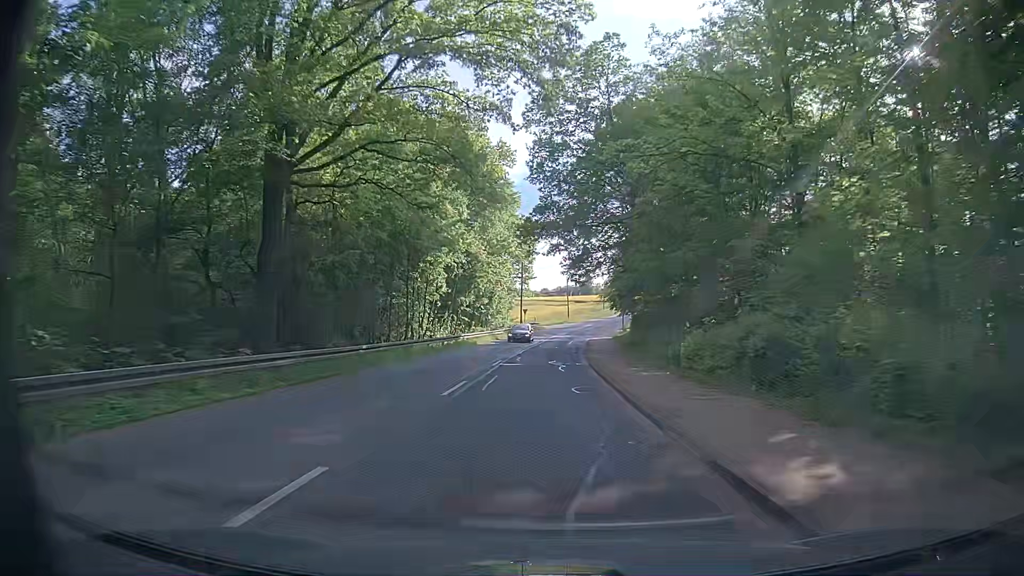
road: tertiary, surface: asphalt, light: Day
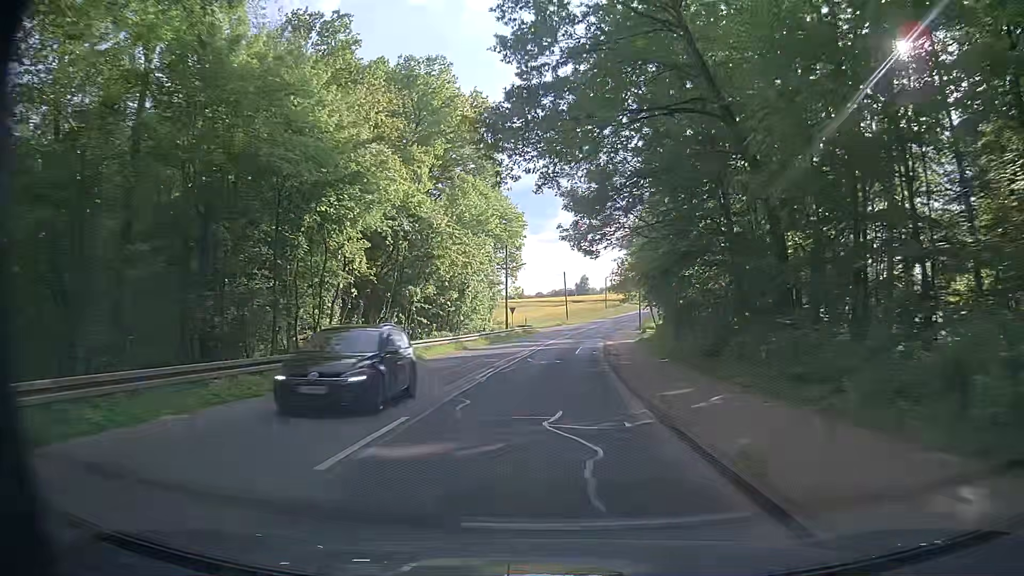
(0.0, +20.0) m; +1°
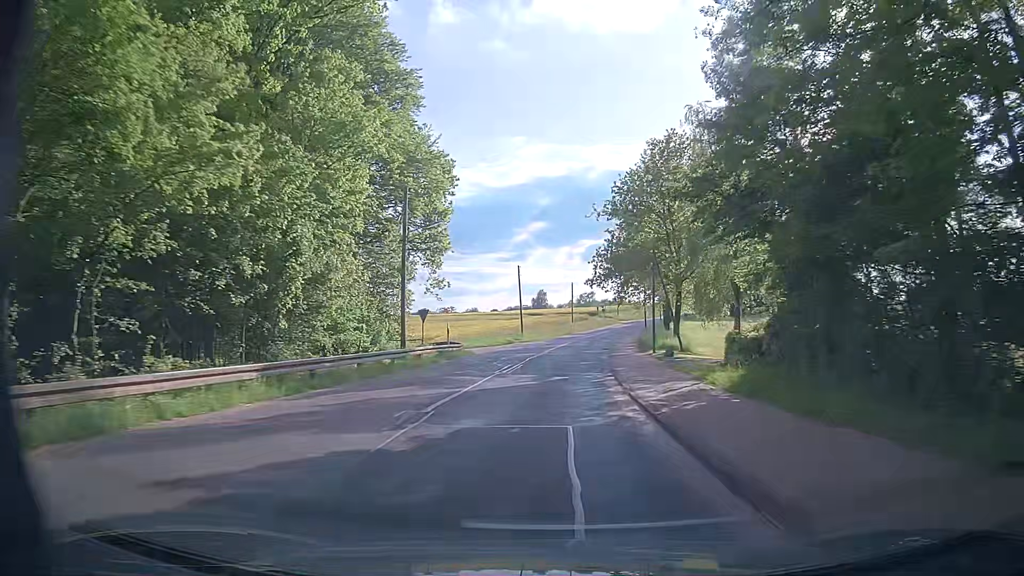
(+0.1, +30.3) m; +2°
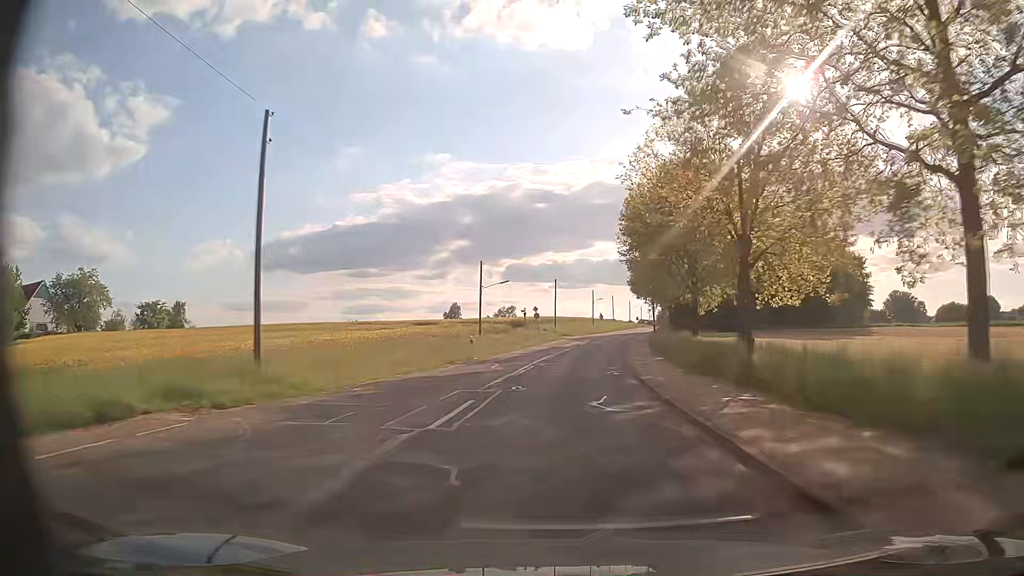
(+3.3, +50.8) m; +8°
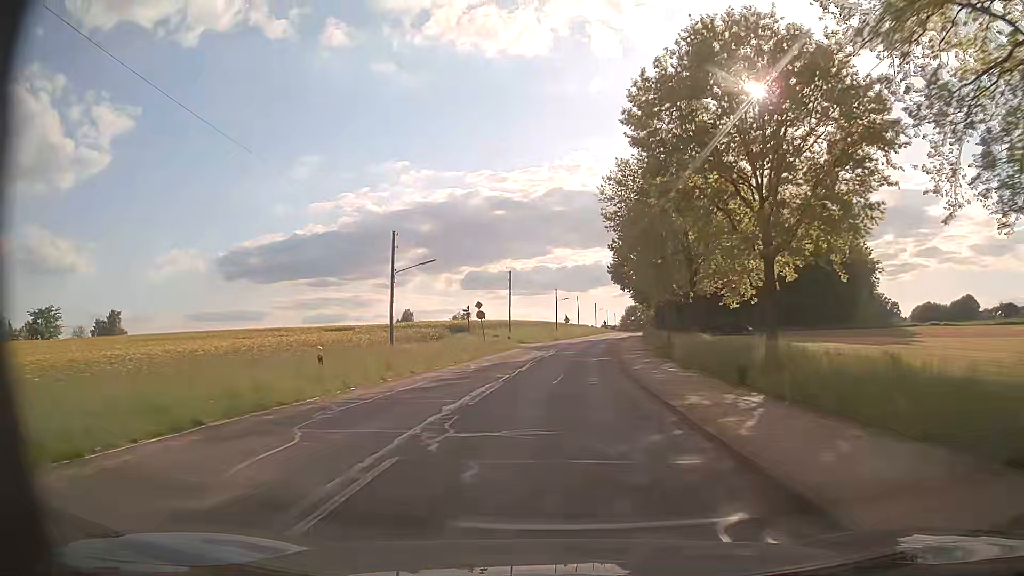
(+0.7, +20.3) m; +4°
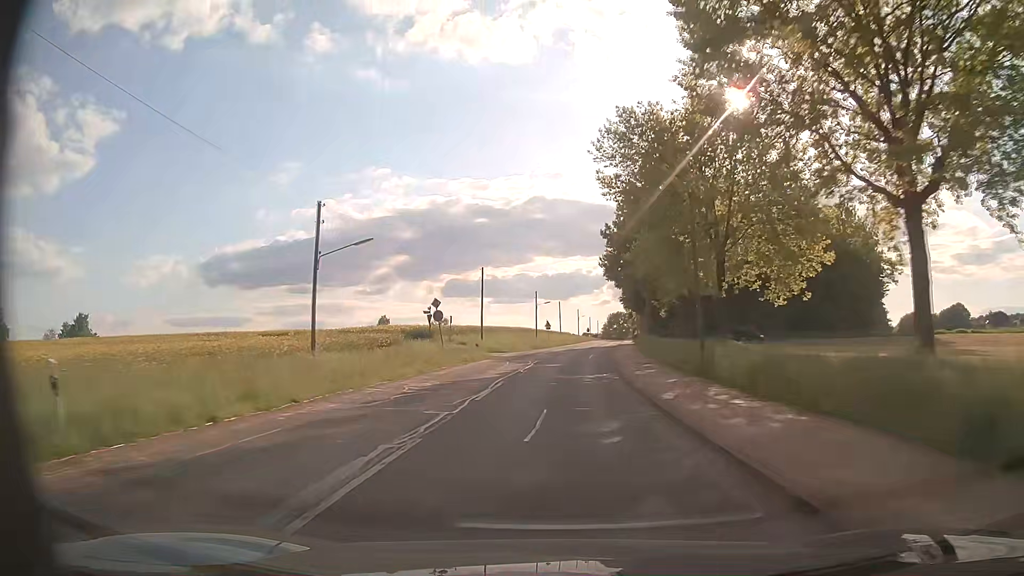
(+0.1, +10.2) m; +1°
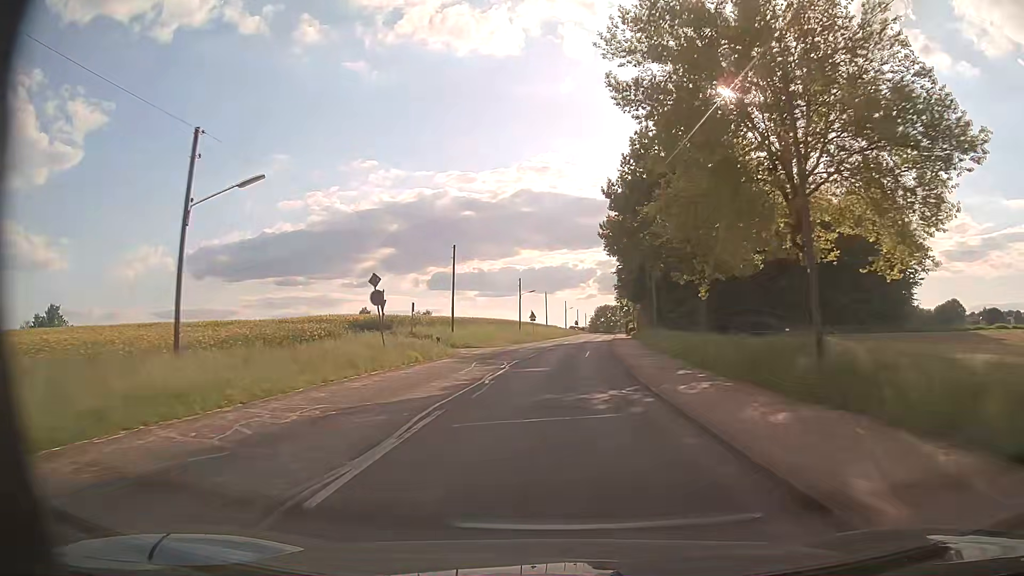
(+0.2, +10.3) m; +2°
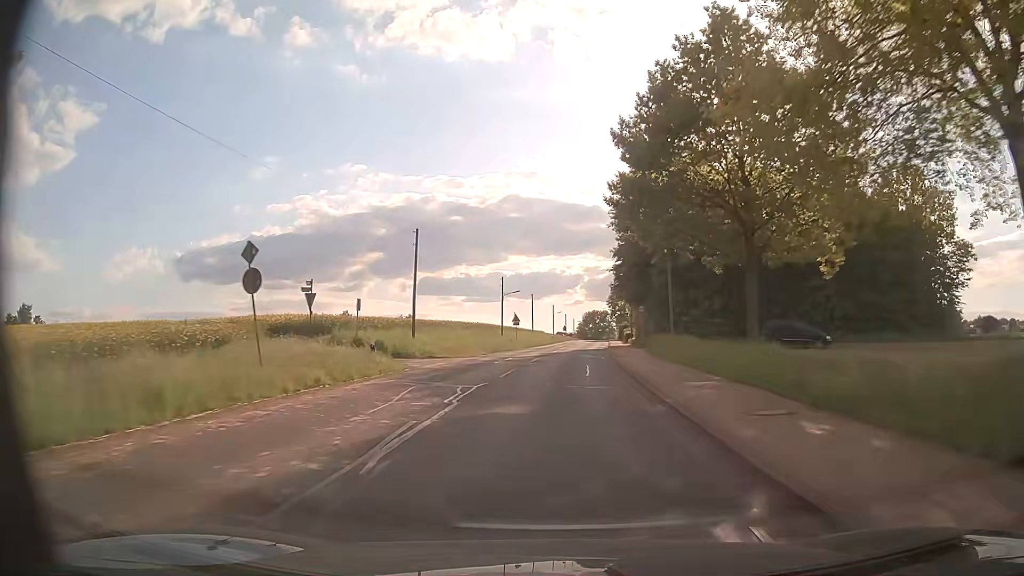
(+0.1, +10.2) m; +1°
(0, +10) (0, +20) (+1, +30) (+1, +40) (+2, +50) (+3, +60) (+4, +70) (+5, +80) (+6, +90) (+7, +100) m
